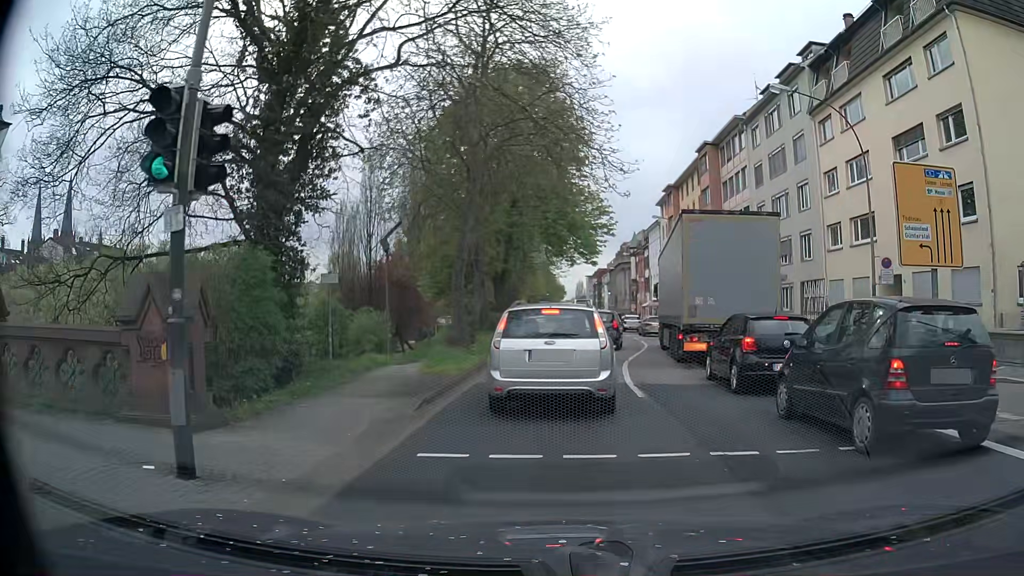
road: primary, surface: asphalt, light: Day
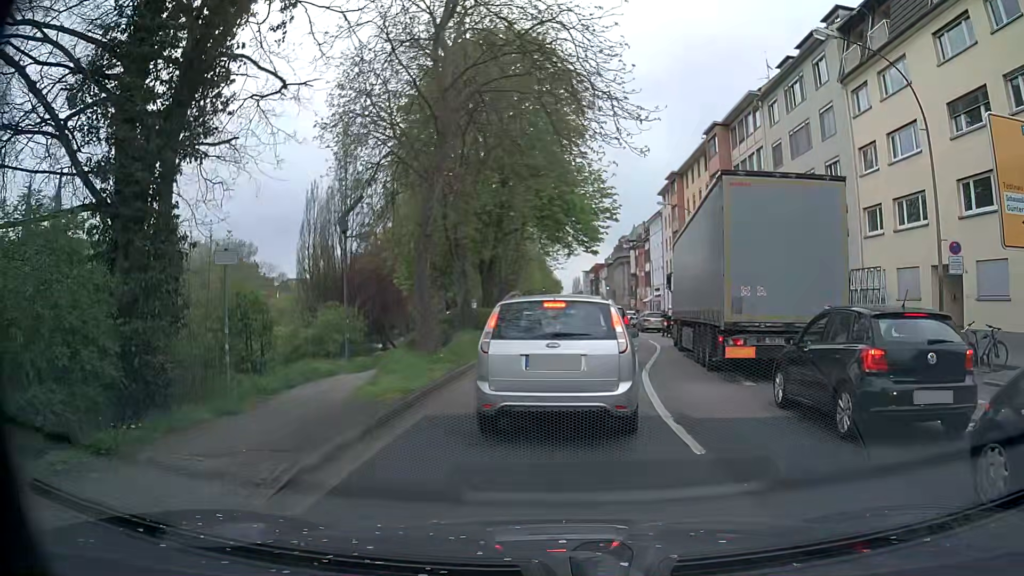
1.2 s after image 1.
(+0.1, +4.9) m; +1°
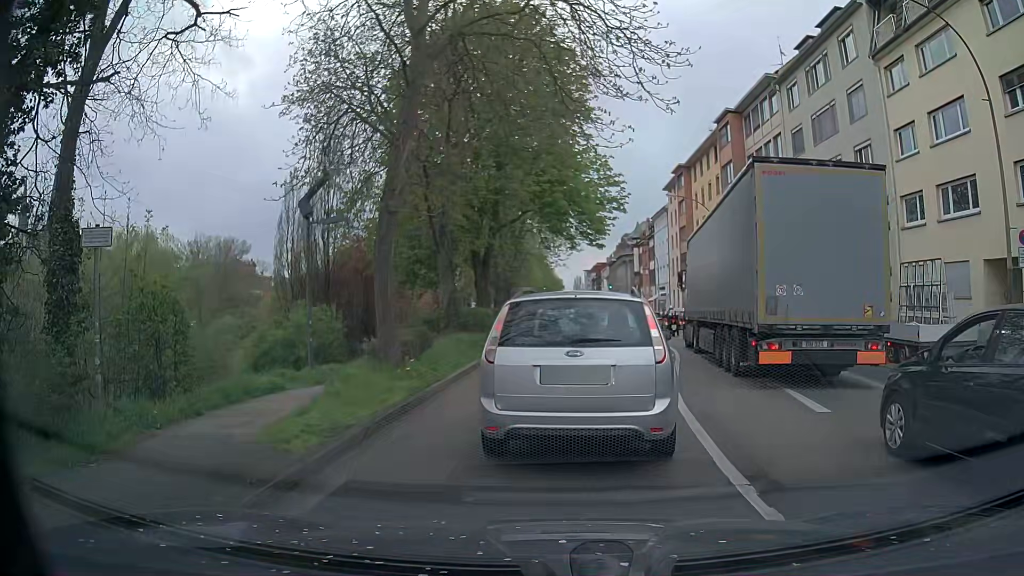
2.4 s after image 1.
(0.0, +3.4) m; 0°
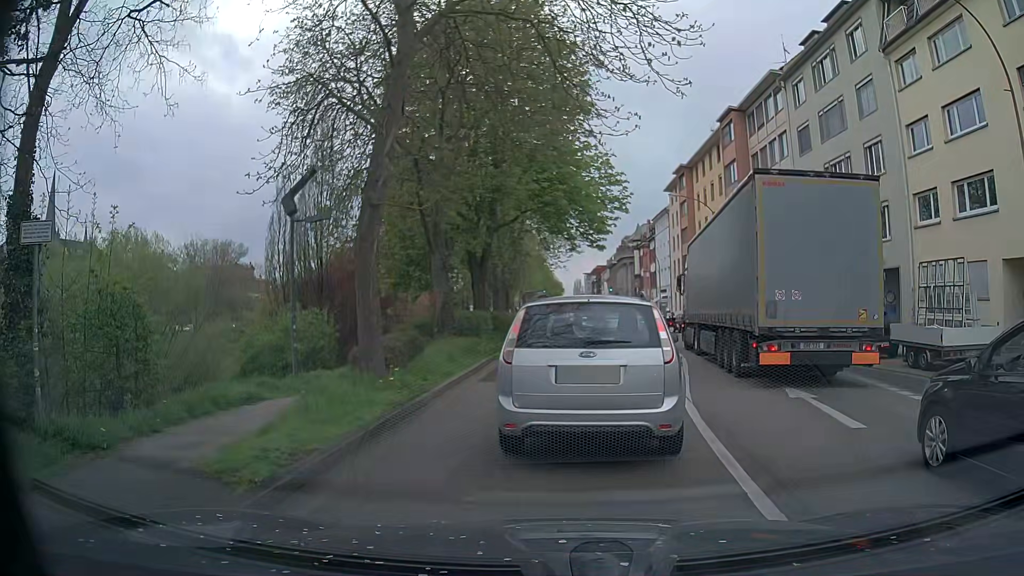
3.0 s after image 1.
(0.0, +1.1) m; 0°
